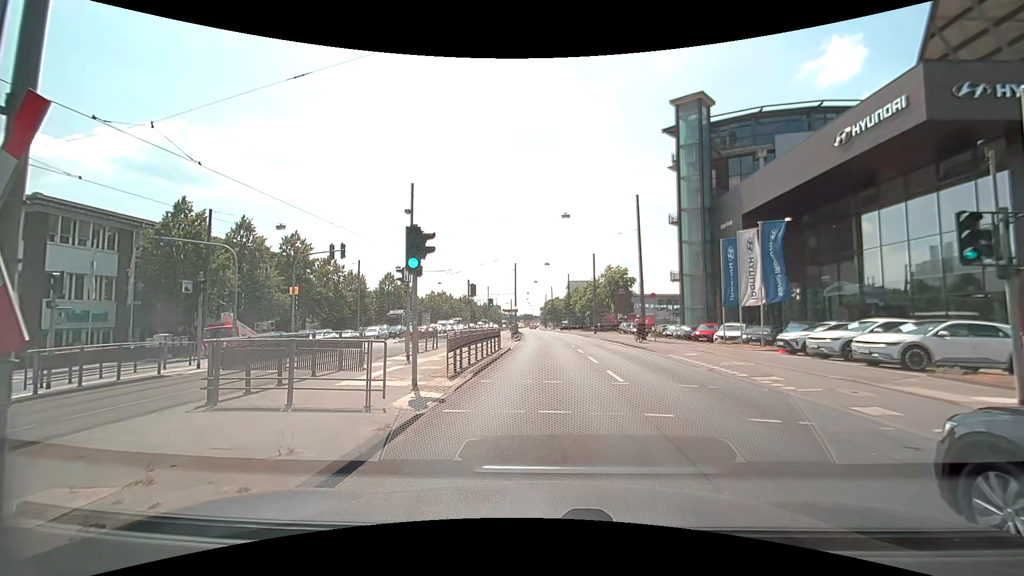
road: primary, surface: asphalt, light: Day
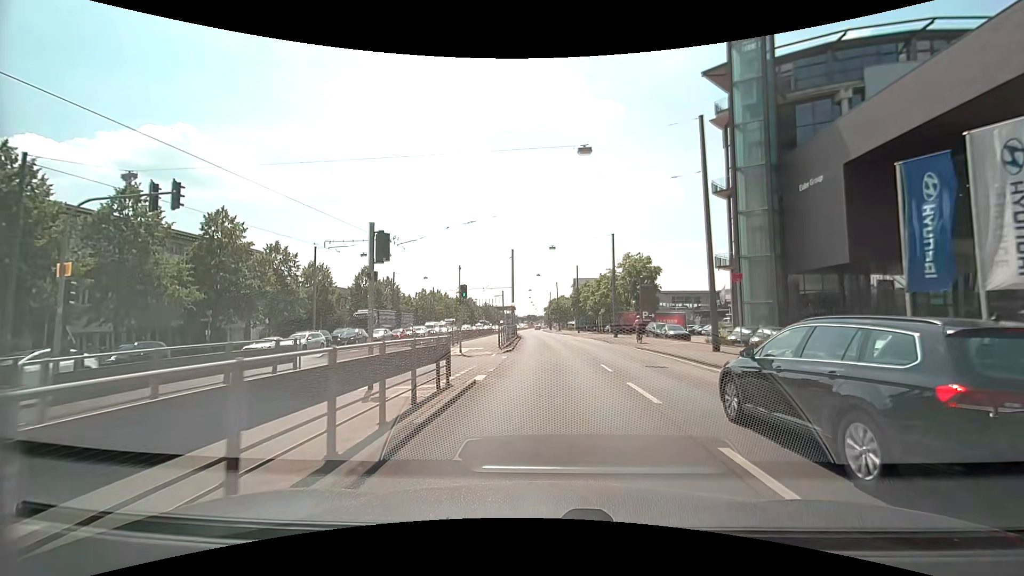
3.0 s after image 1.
(-0.1, +15.4) m; -1°
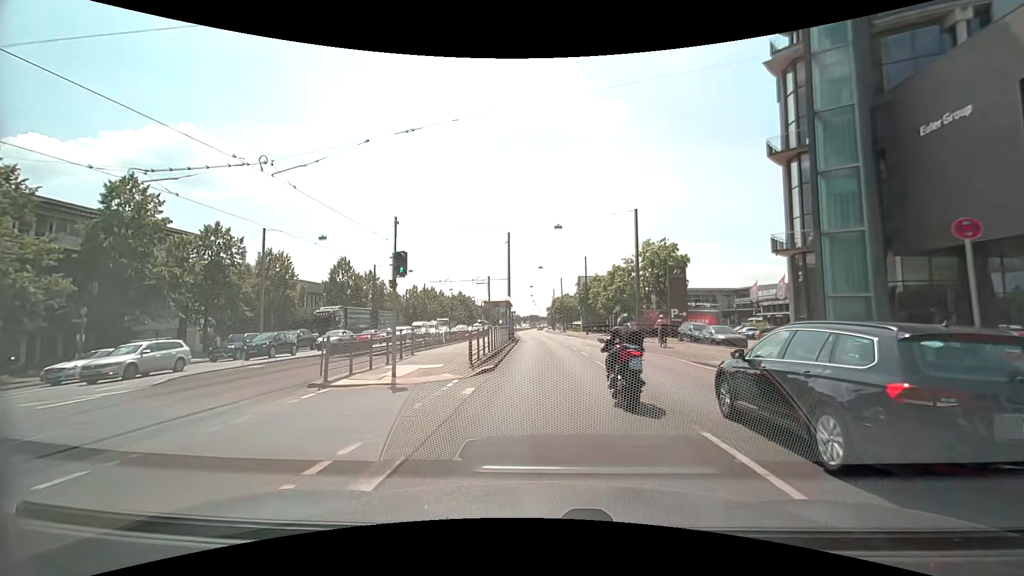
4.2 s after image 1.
(0.0, +11.2) m; 0°
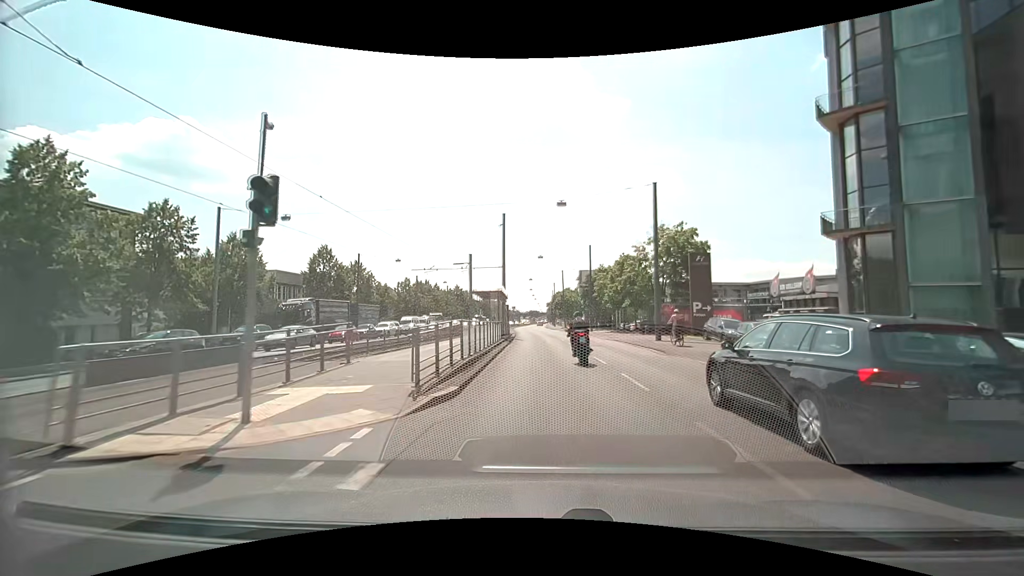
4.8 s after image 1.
(0.0, +6.4) m; 0°
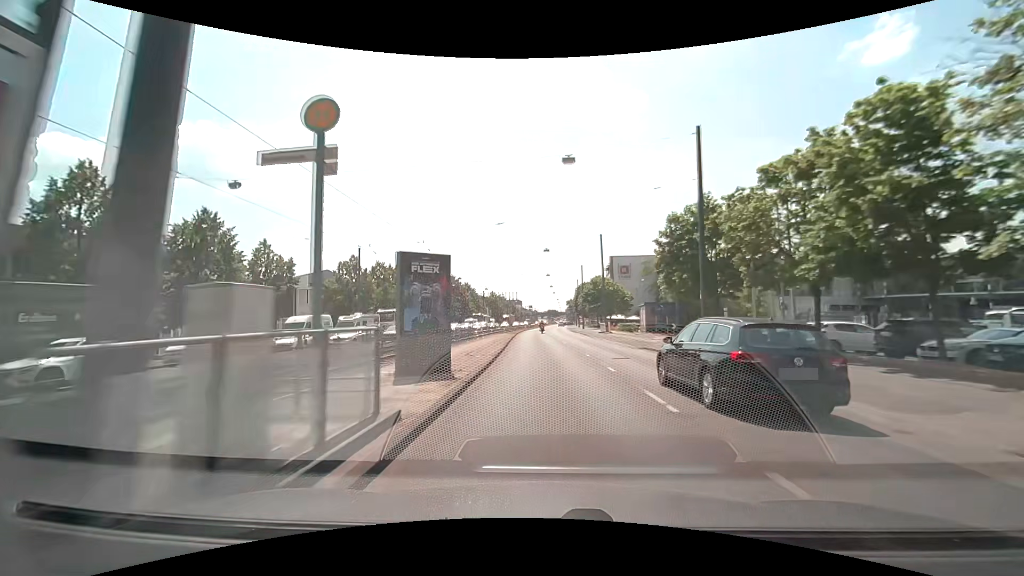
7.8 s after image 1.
(-1.0, +38.6) m; -3°
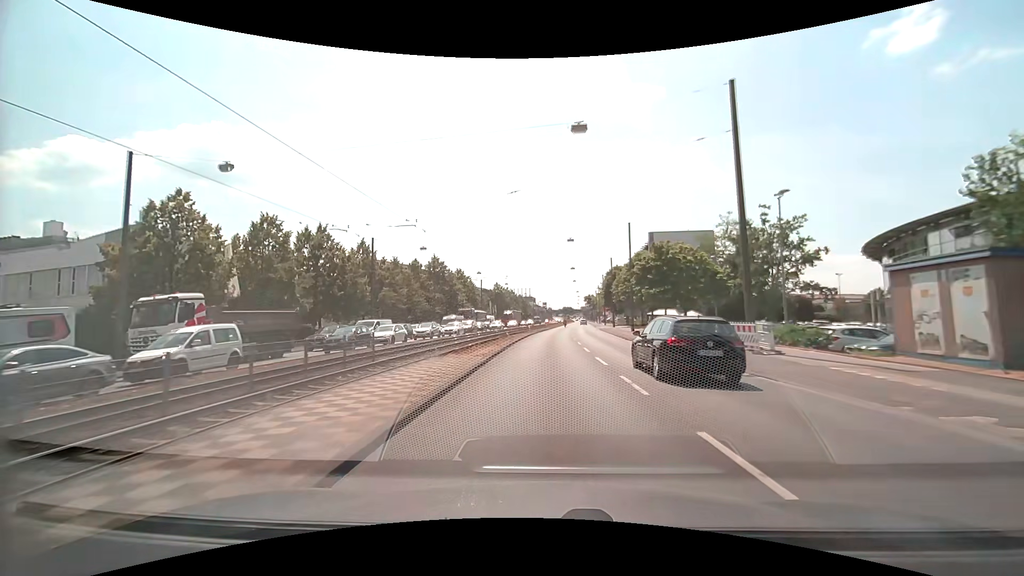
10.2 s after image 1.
(-0.4, +34.6) m; -1°
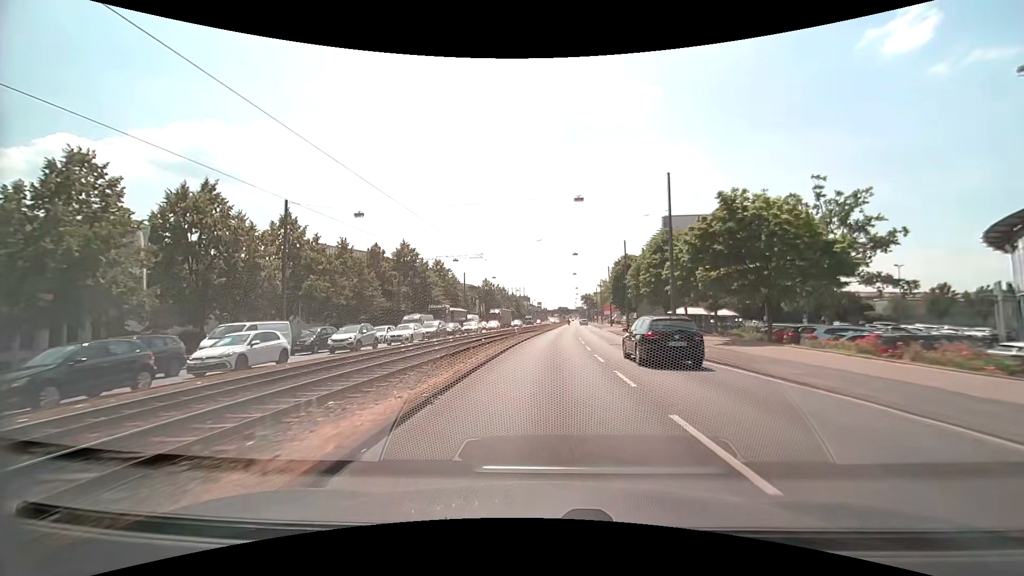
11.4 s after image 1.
(0.0, +17.0) m; 0°
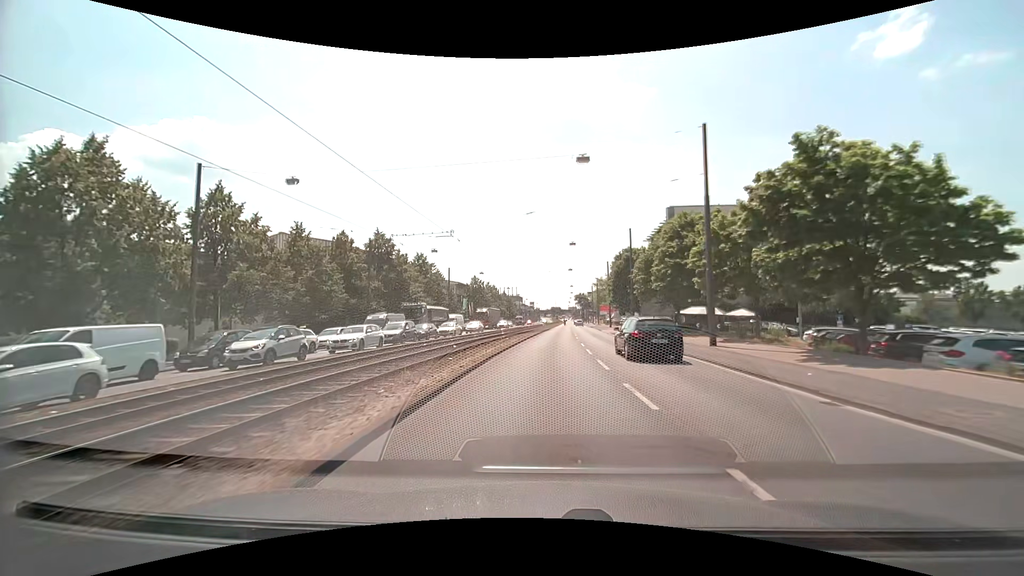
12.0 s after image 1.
(+0.1, +8.4) m; +1°
(0, +10) (0, +20) (+1, +30) (+1, +40) (+1, +50) (+2, +60) (+2, +70) (+3, +80) (+3, +90) (+4, +100) m
